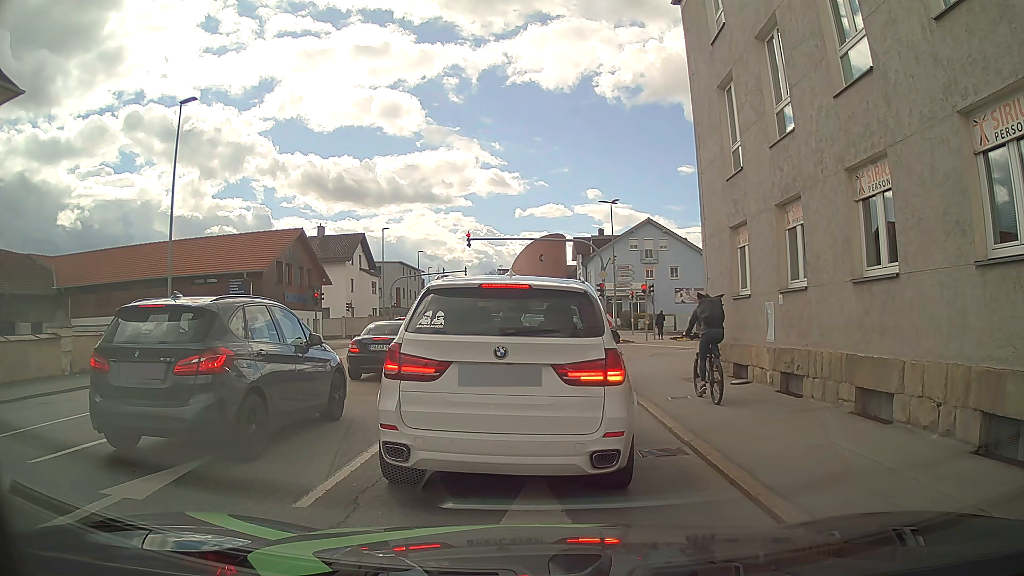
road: tertiary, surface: asphalt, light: Day
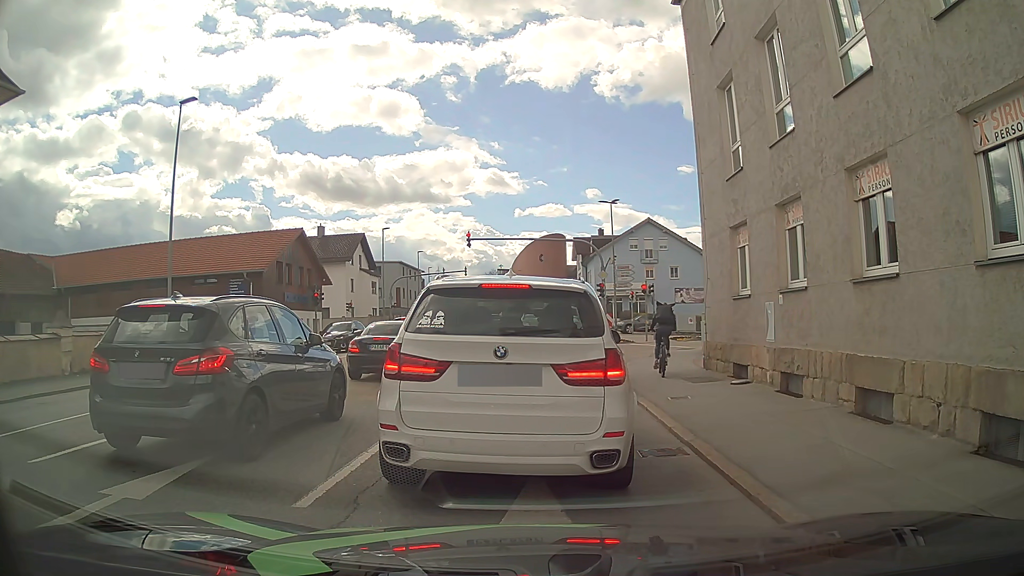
(0.0, 0.0) m; 0°
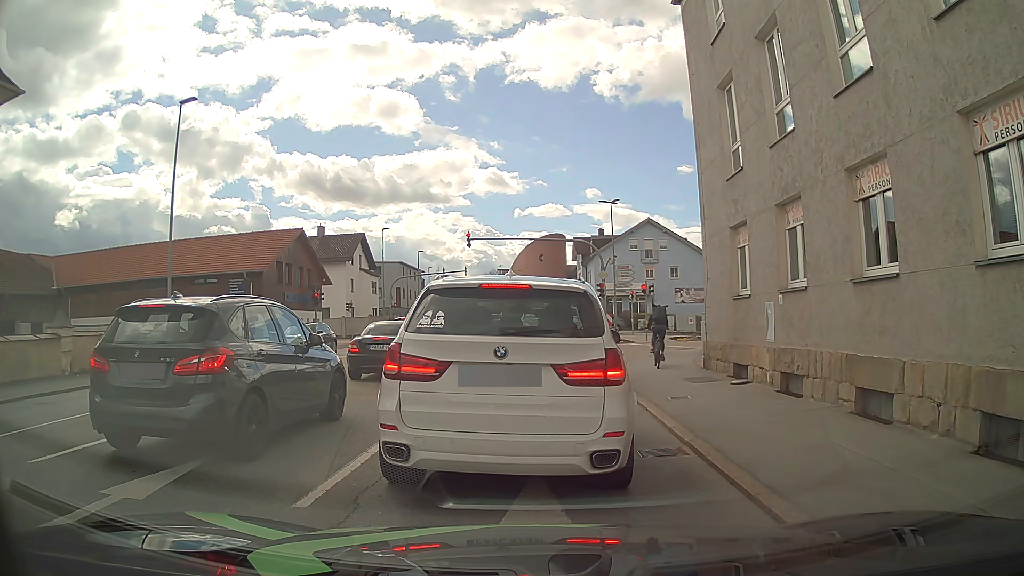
(0.0, 0.0) m; 0°
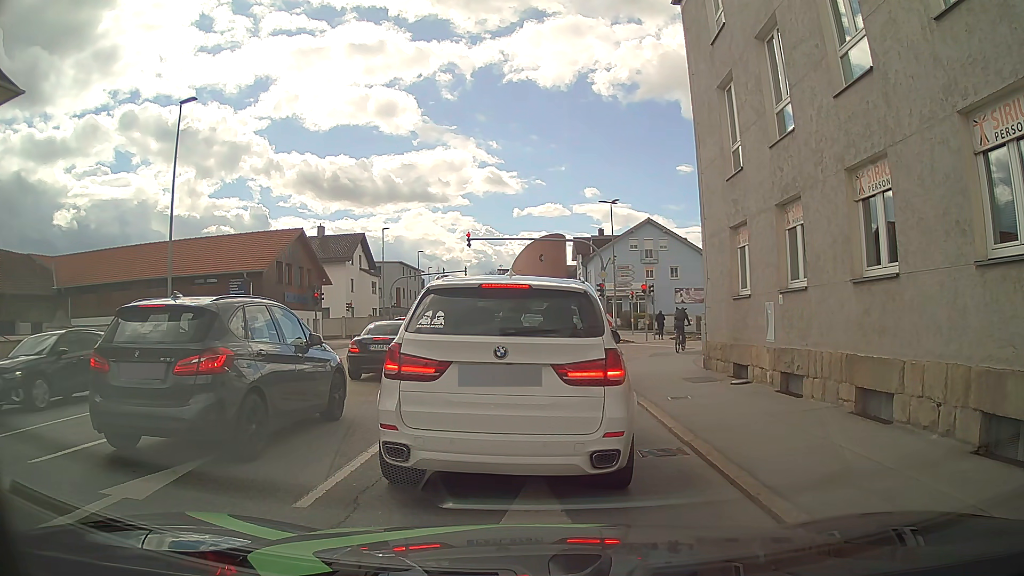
(0.0, 0.0) m; 0°
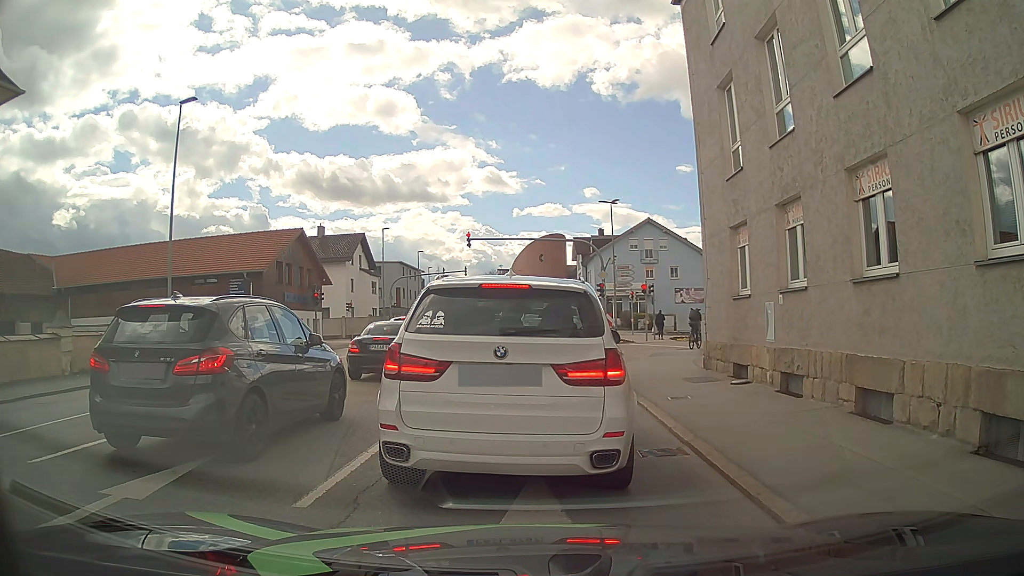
(0.0, 0.0) m; 0°
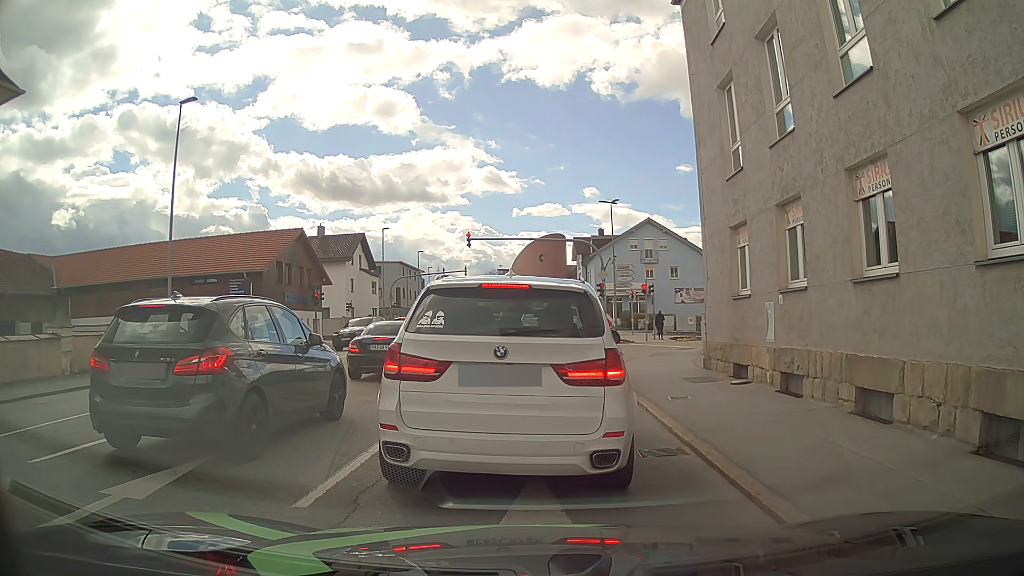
(0.0, 0.0) m; 0°
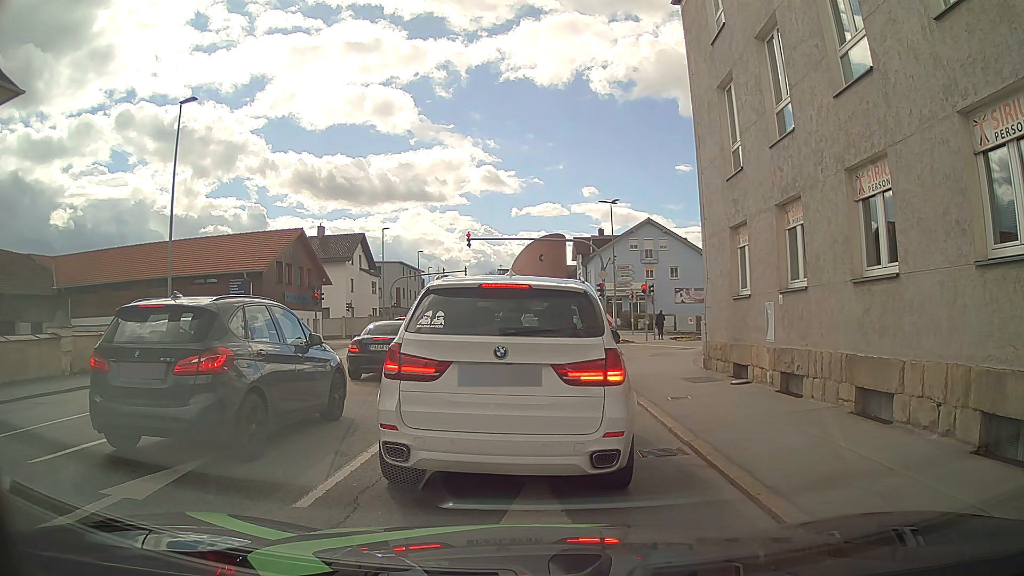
(0.0, 0.0) m; 0°
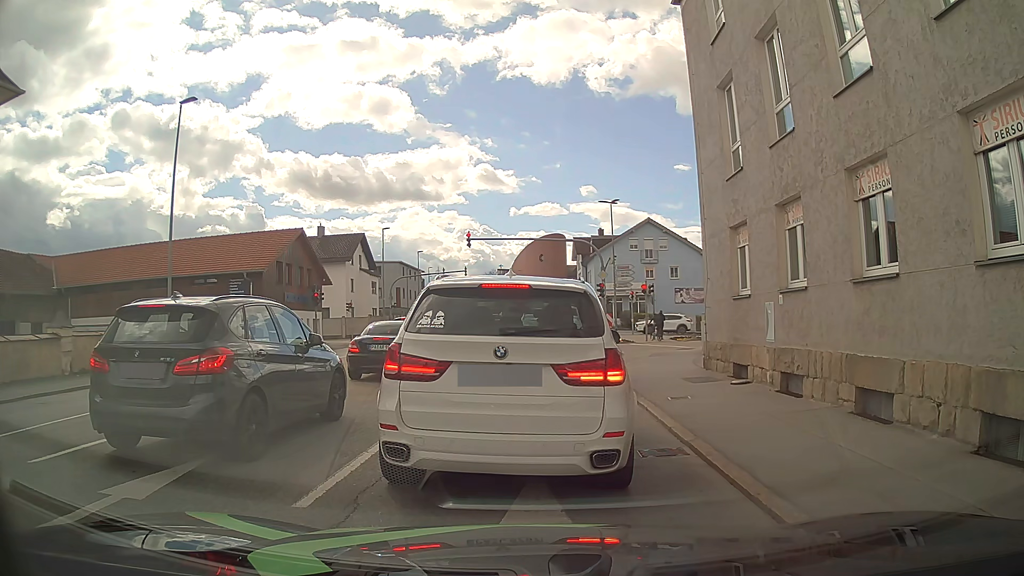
(0.0, 0.0) m; 0°
